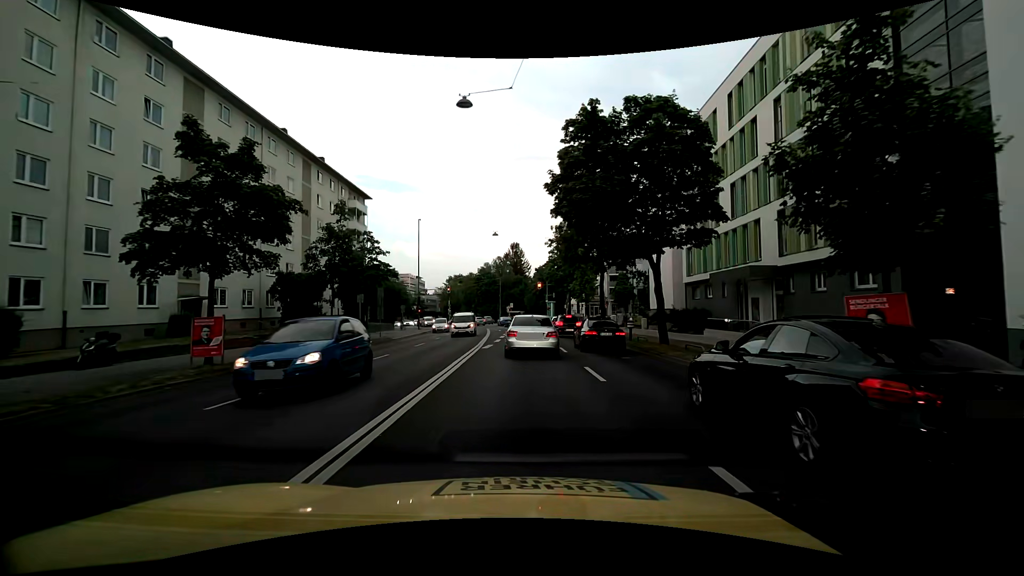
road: primary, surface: asphalt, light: Day
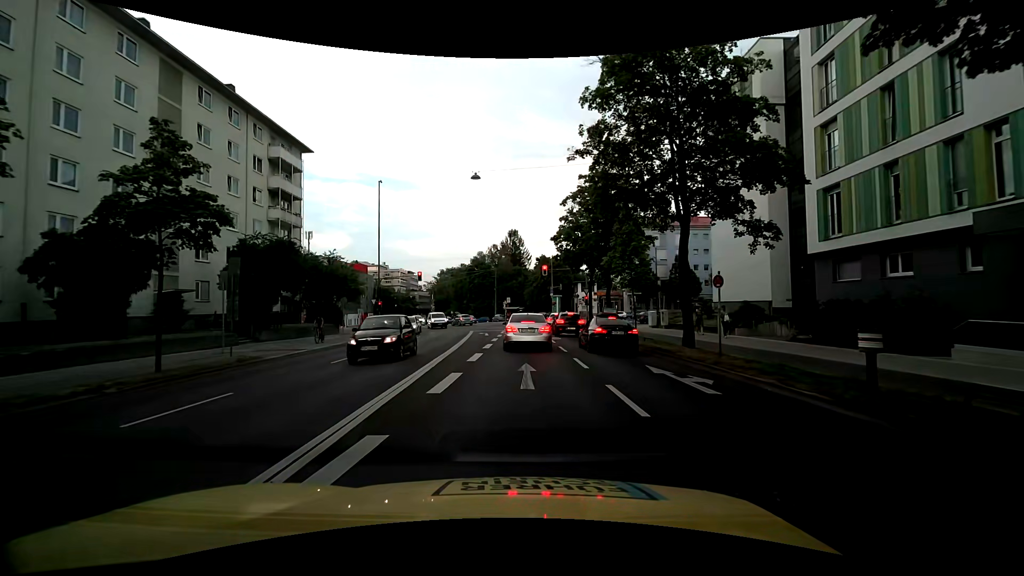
(-0.1, +19.2) m; -1°
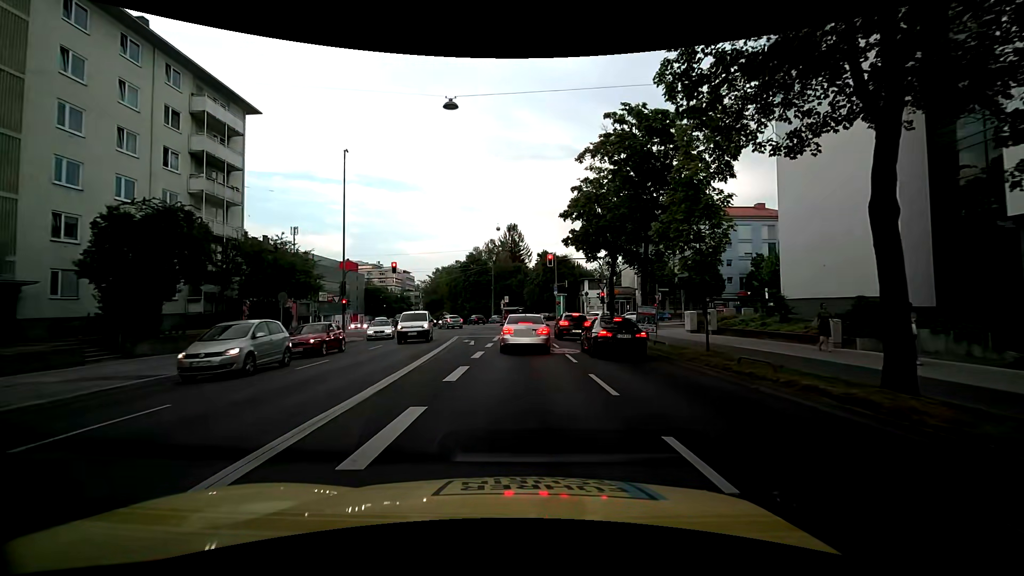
(+0.1, +10.1) m; +2°
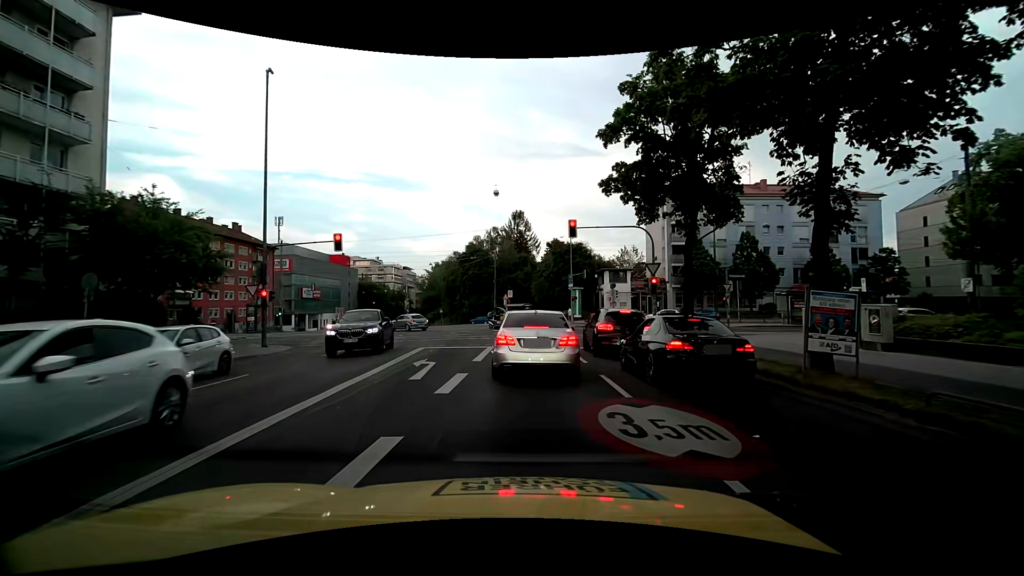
(-0.2, +13.6) m; 0°
